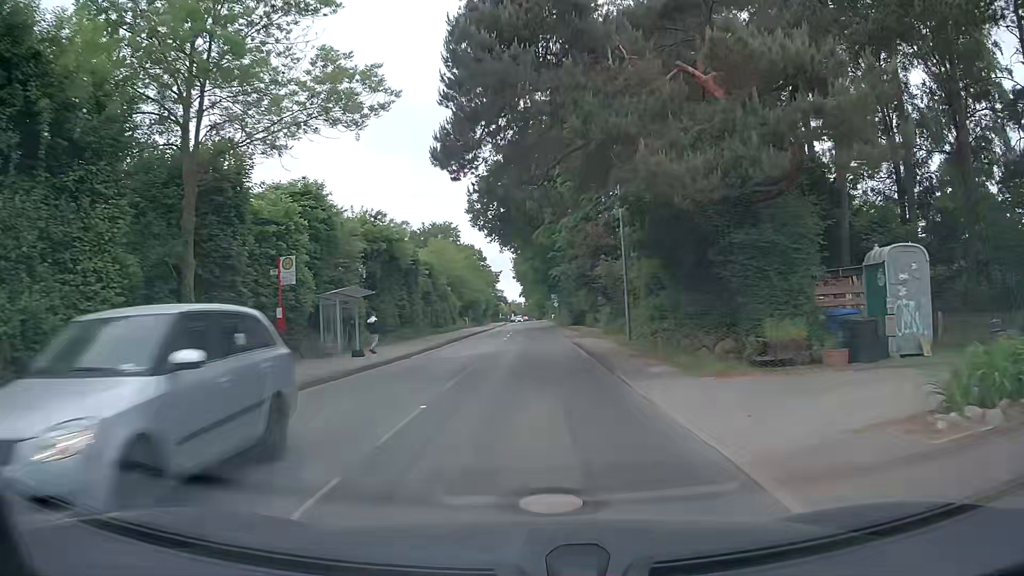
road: tertiary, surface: asphalt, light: Day
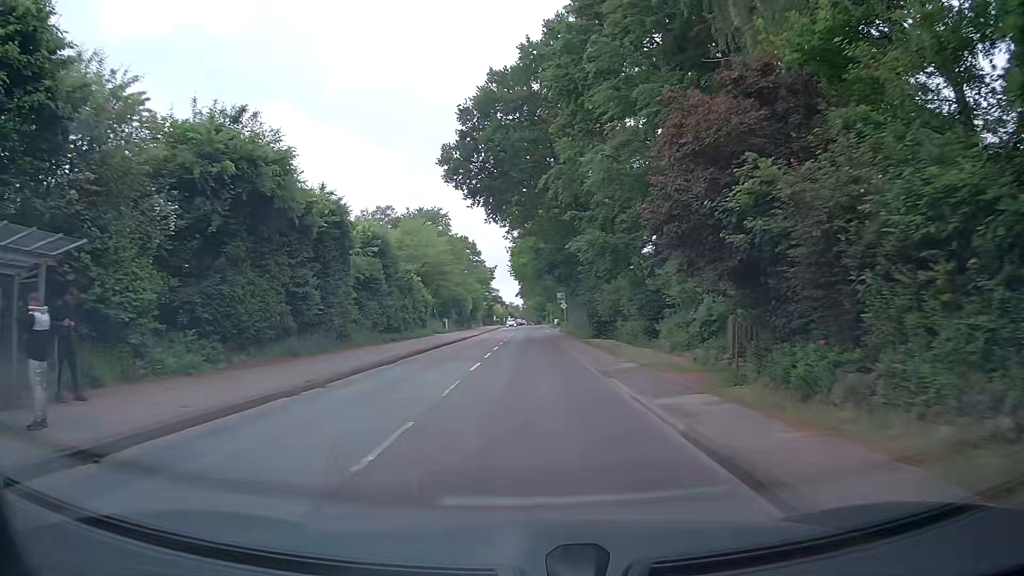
(0.0, +20.2) m; +1°
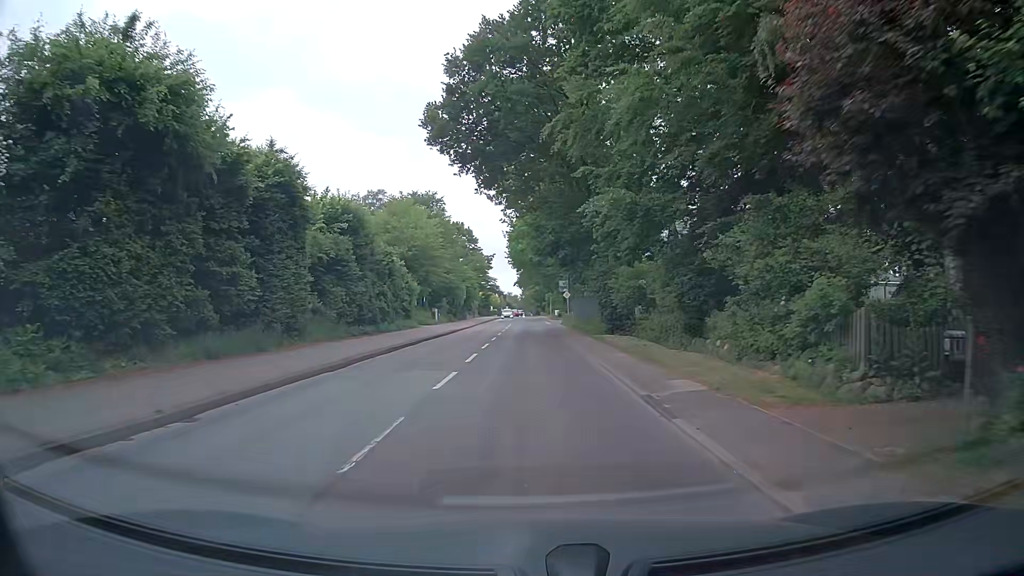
(-0.1, +6.6) m; -1°
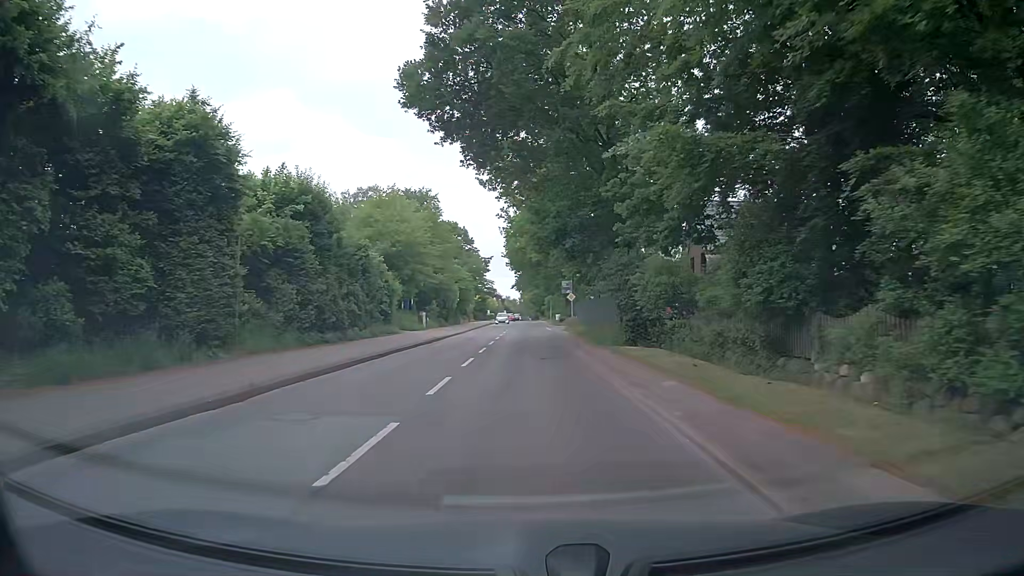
(0.0, +6.6) m; +1°
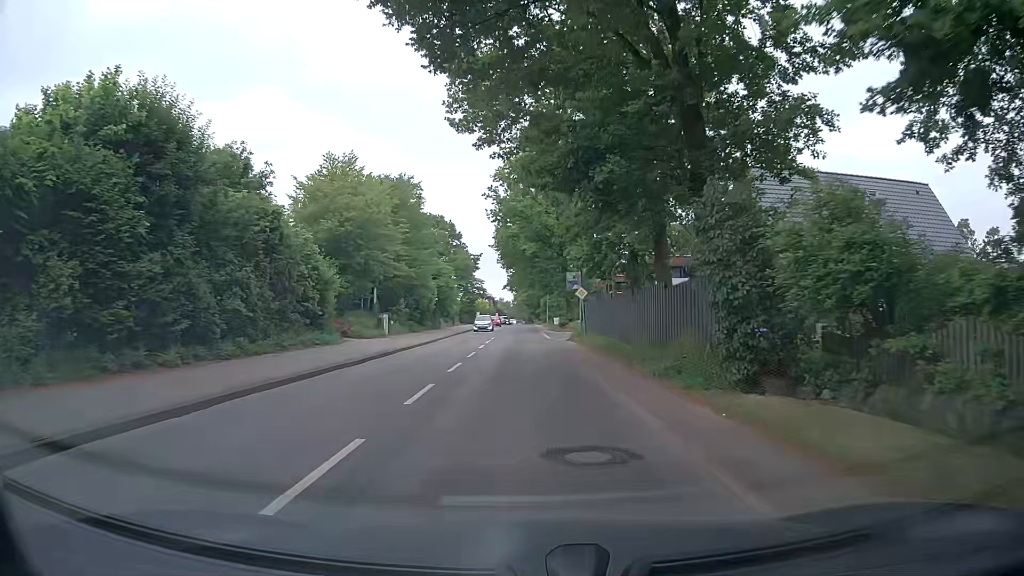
(-0.1, +13.1) m; 0°
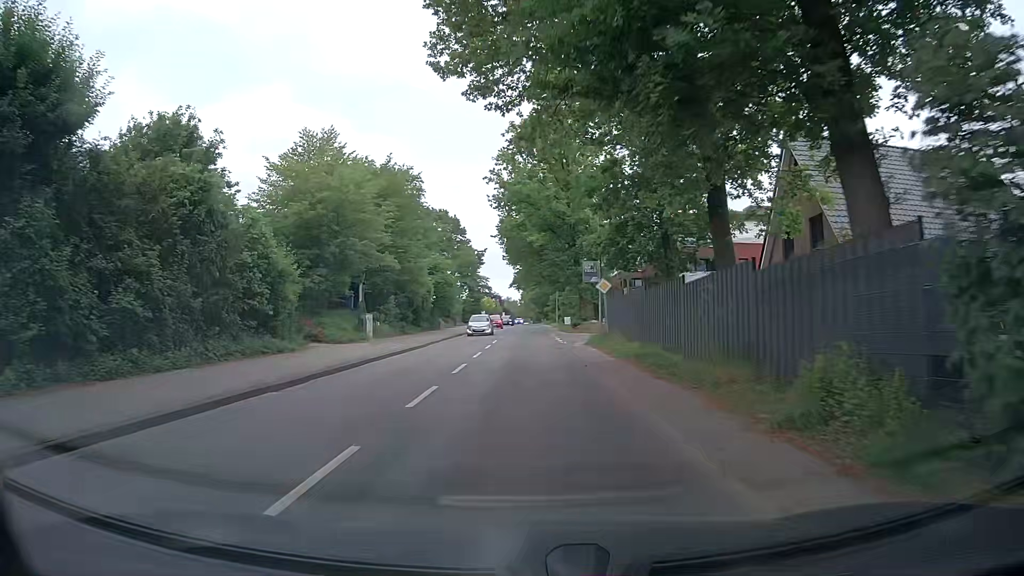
(0.0, +6.5) m; 0°
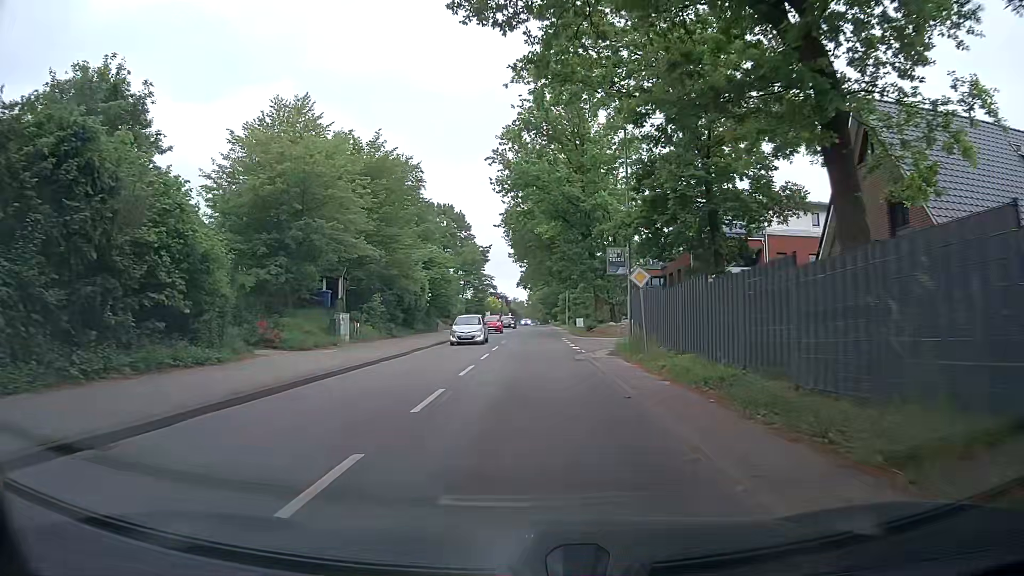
(-0.2, +6.5) m; -2°
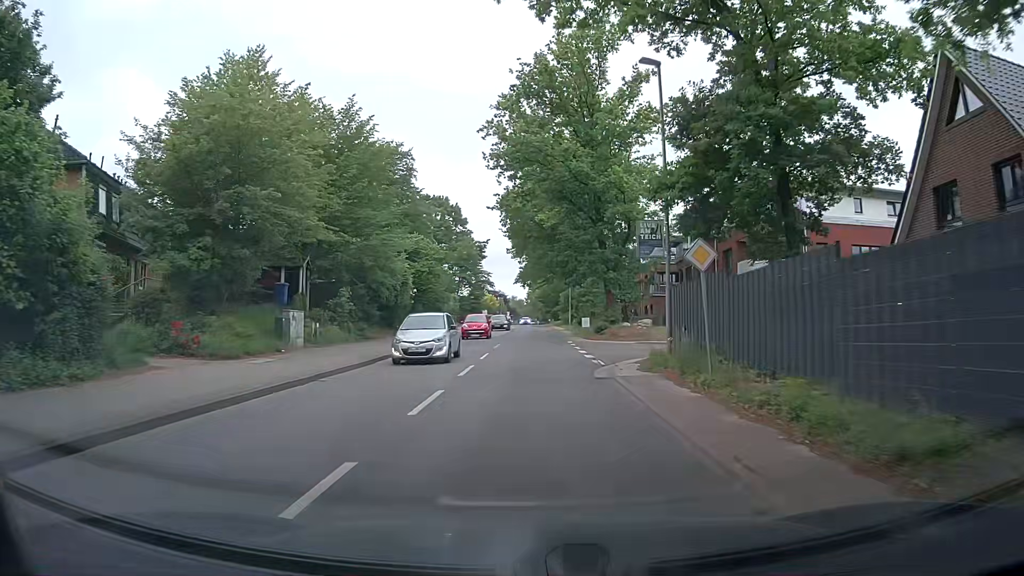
(0.0, +6.5) m; +1°
(0, +10) (0, +20) (0, +30) (0, +40) (0, +50) (0, +60) (0, +70) (0, +80) (0, +90) (0, +100) m
